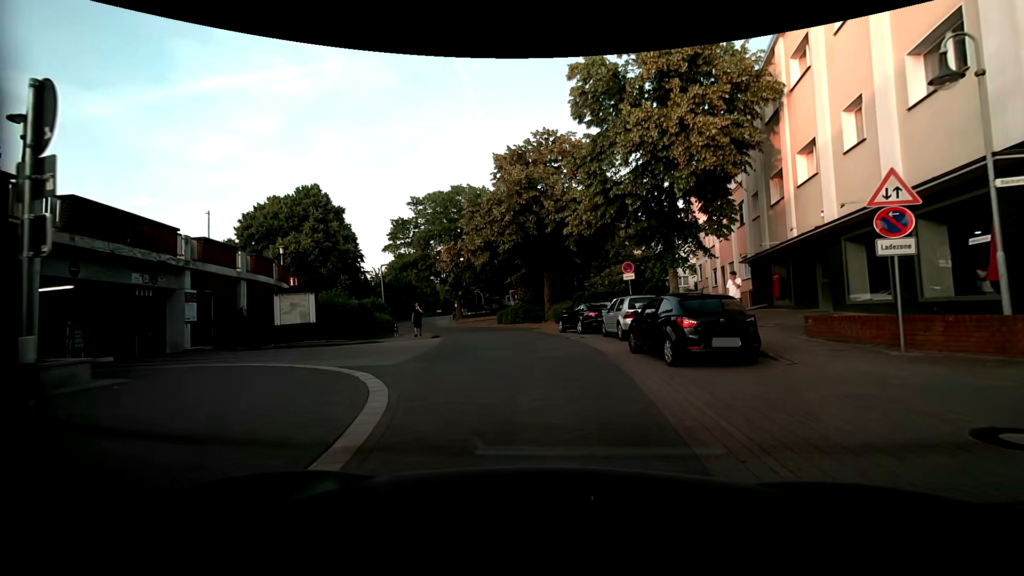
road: residential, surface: paving_stones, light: Day
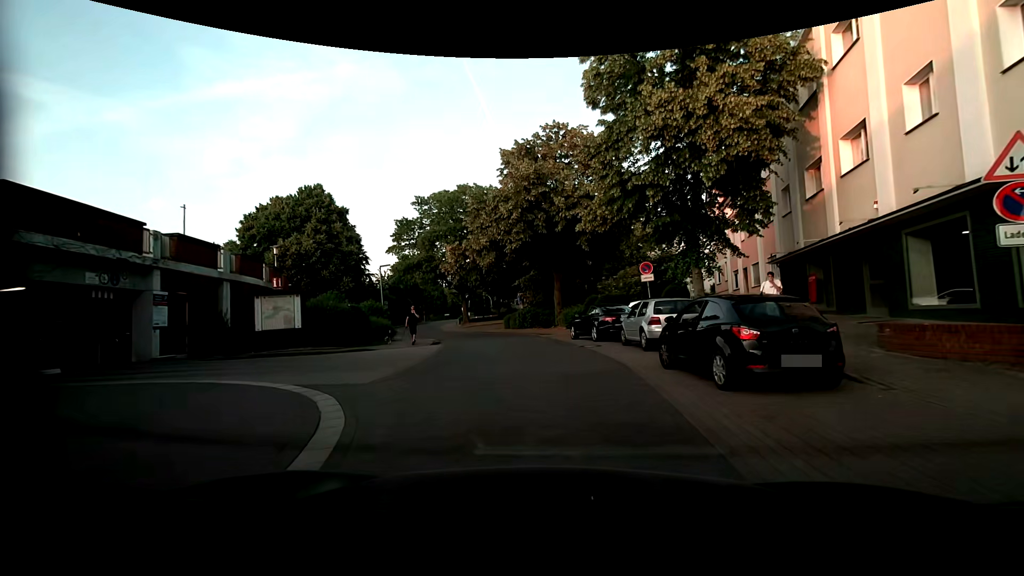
(0.0, +2.2) m; -2°
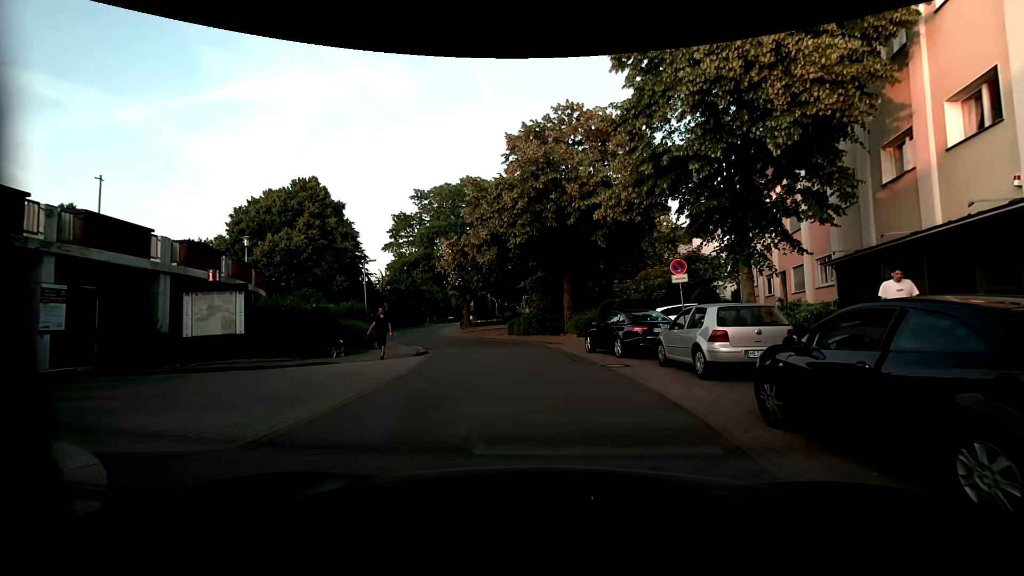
(0.0, +4.2) m; -1°
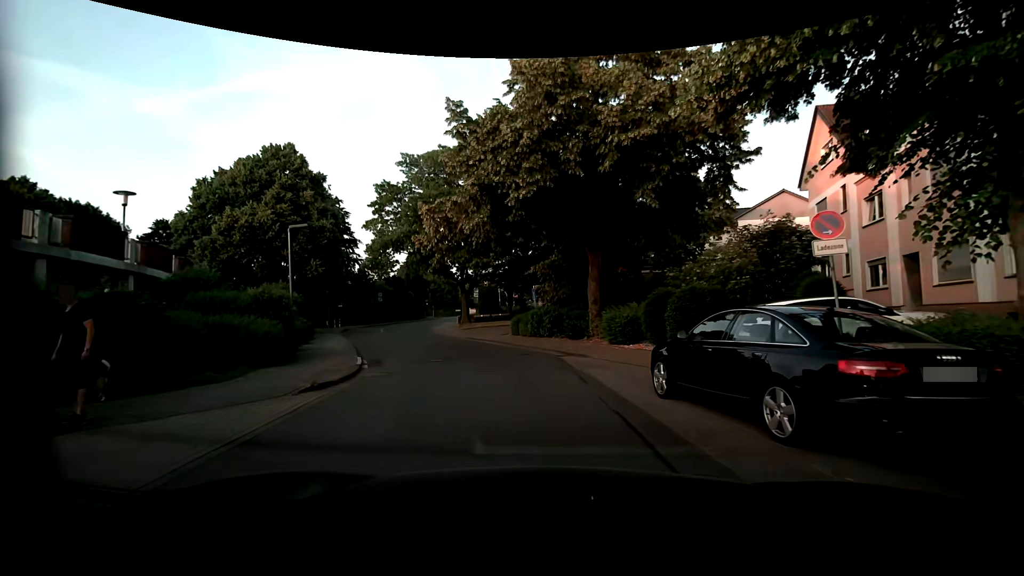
(+0.1, +9.5) m; 0°
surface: asphalt
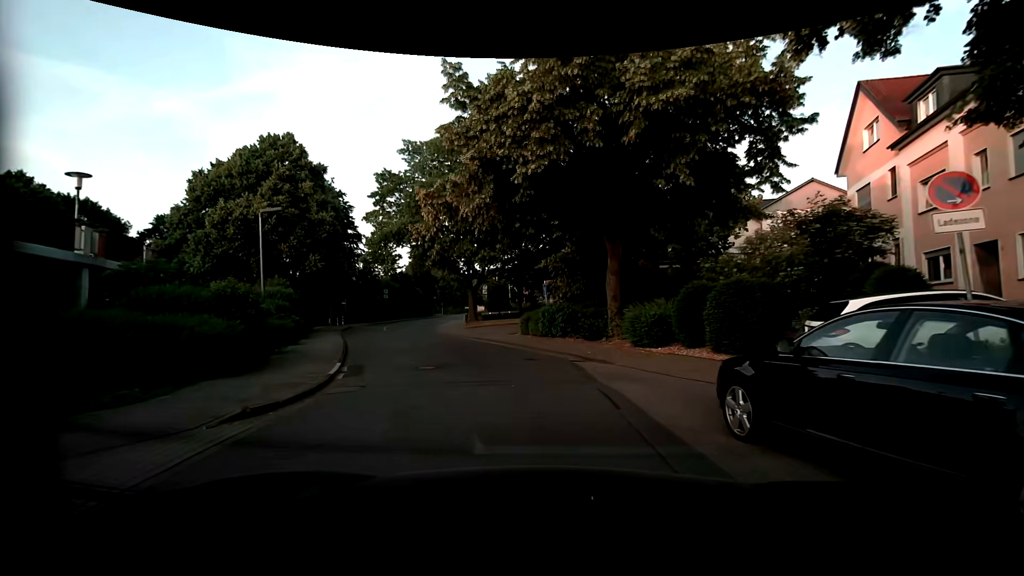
(-0.1, +2.7) m; -3°
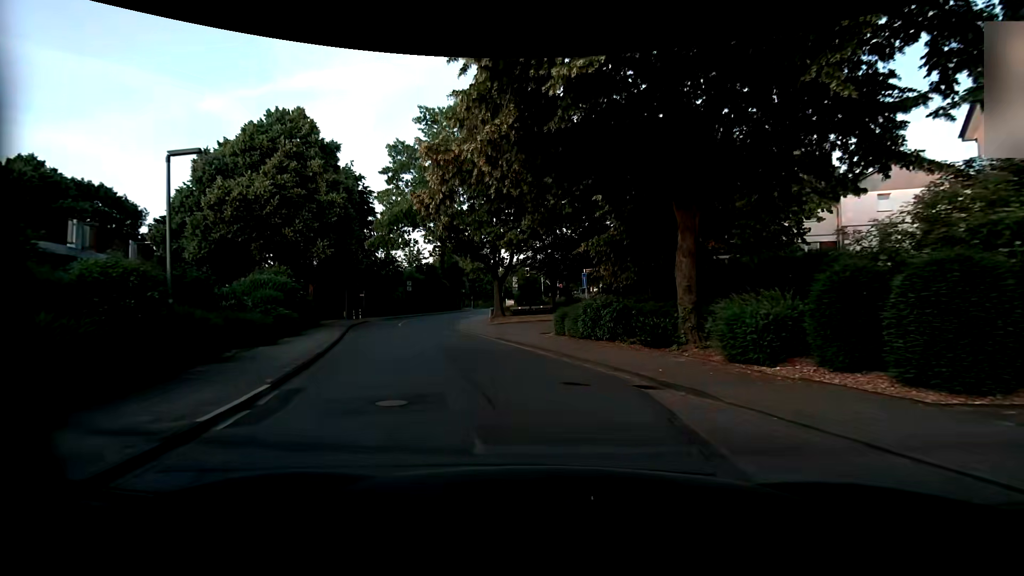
(-0.1, +5.6) m; -4°
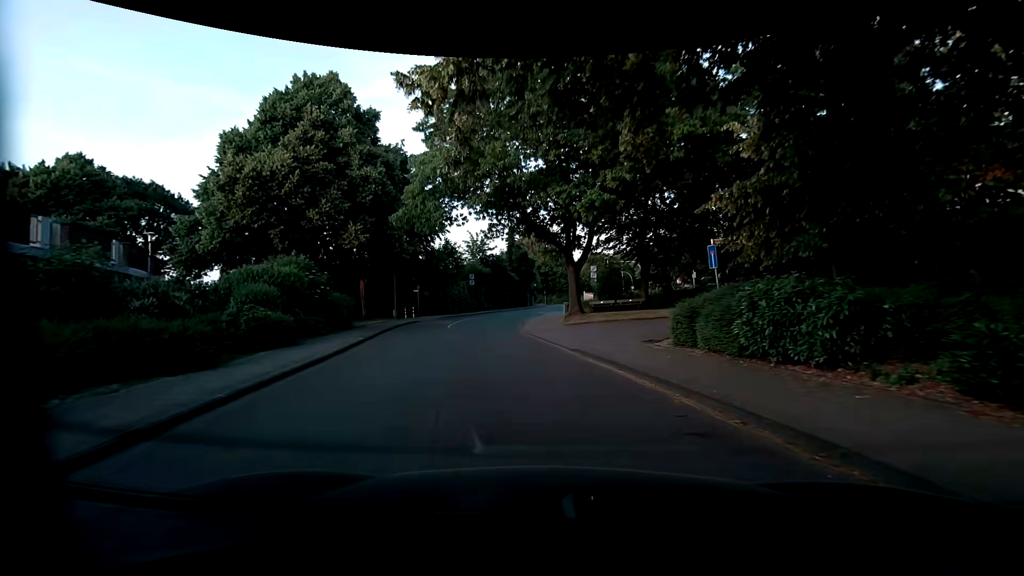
(-0.4, +8.7) m; -8°
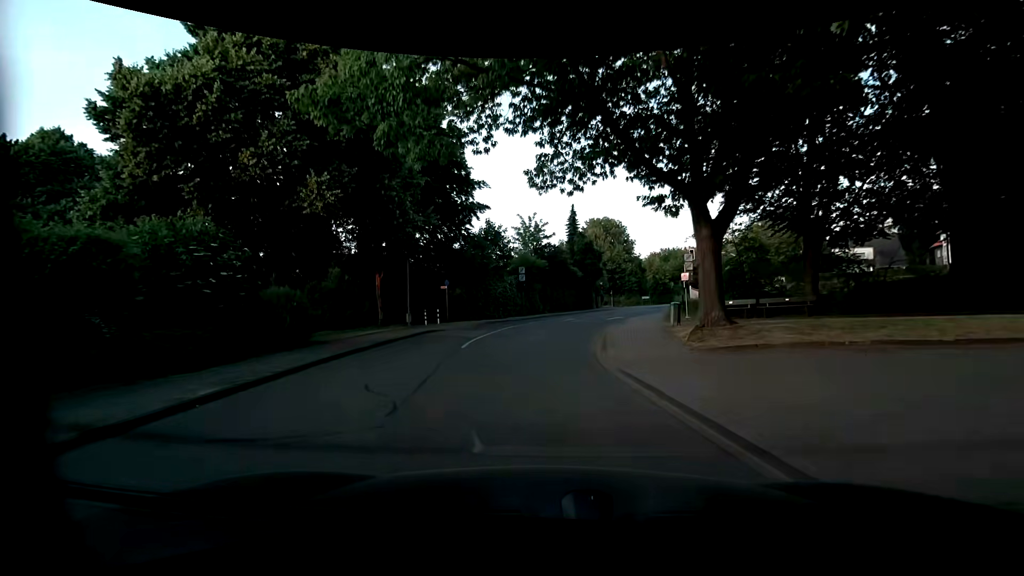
(-0.8, +13.3) m; -7°
(0, +10) (0, +20) (+1, +30) (+3, +40) (+7, +49) (+11, +58) (+16, +67) (+20, +76) (+18, +86) (+13, +94) m
